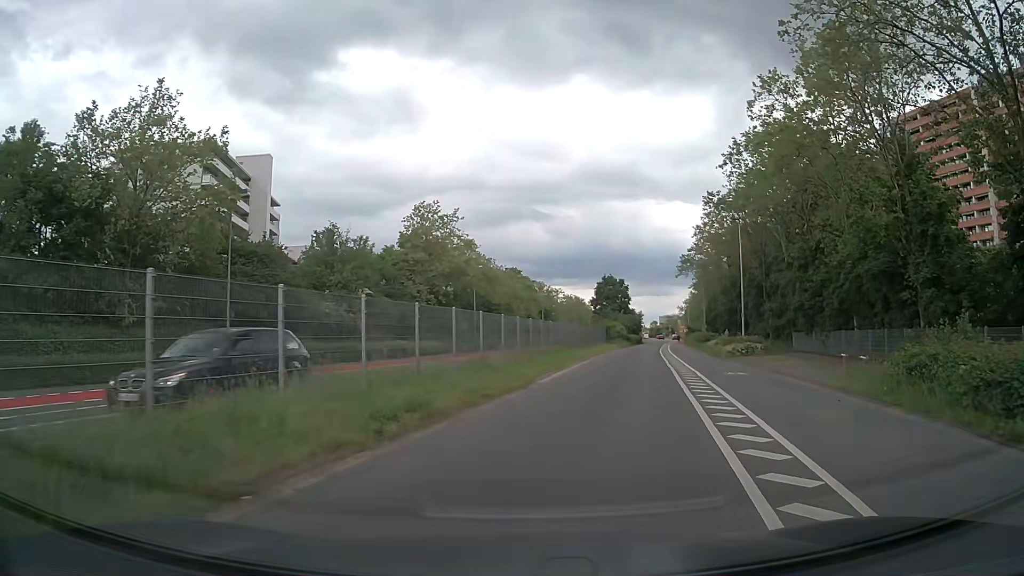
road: secondary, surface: asphalt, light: Day
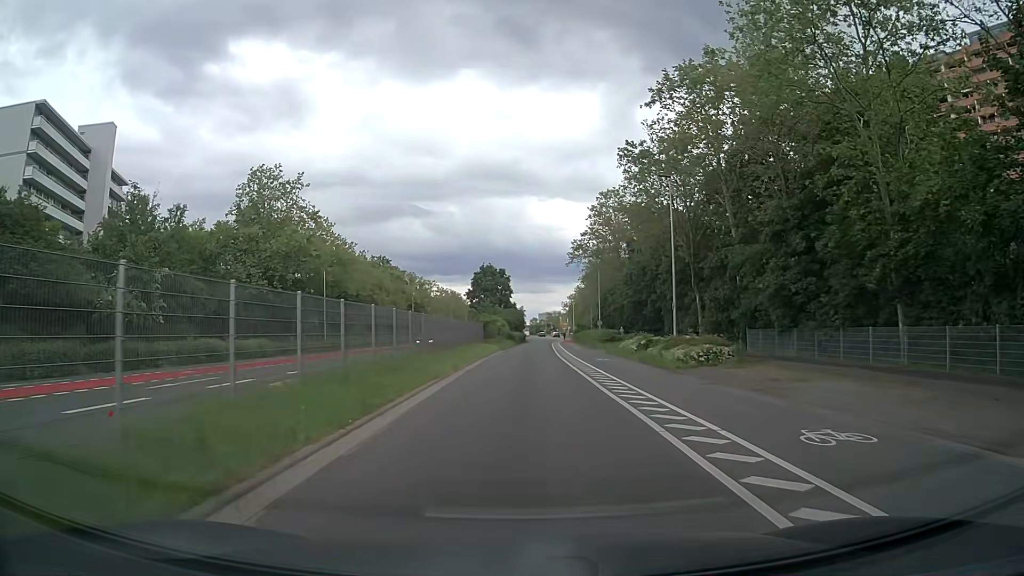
(+1.7, +15.5) m; +10°
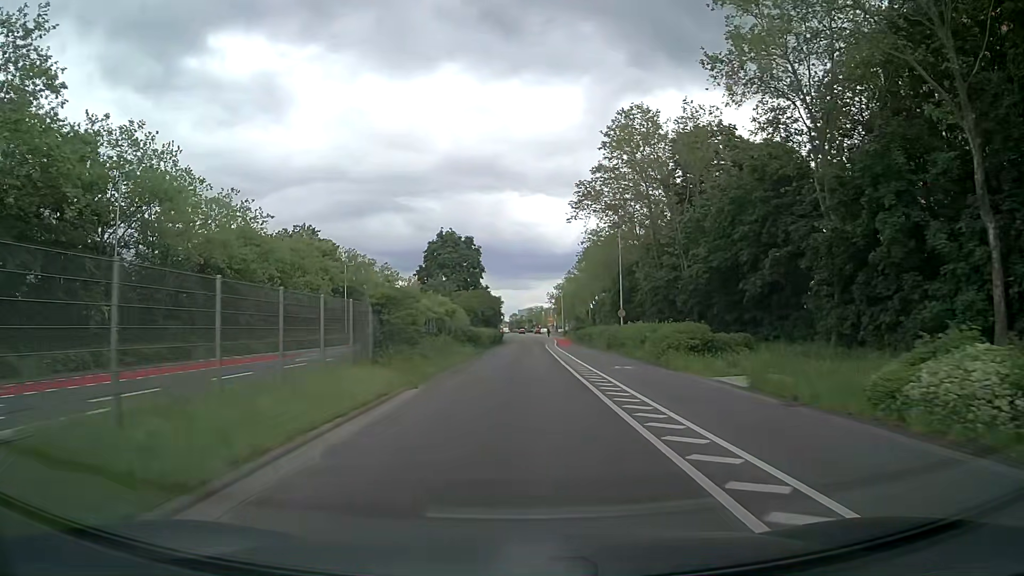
(+0.5, +35.4) m; +2°
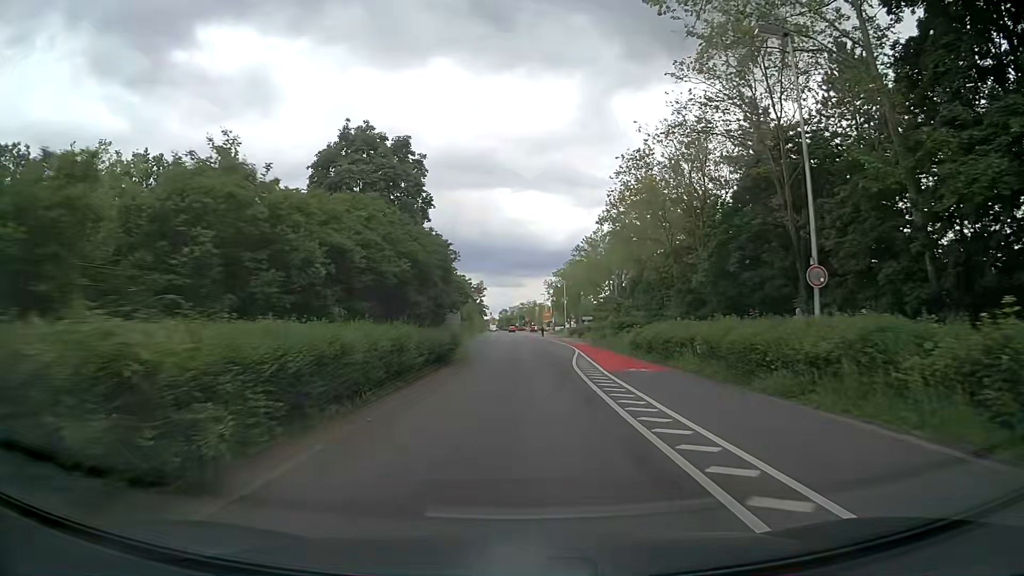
(+0.4, +40.2) m; +1°
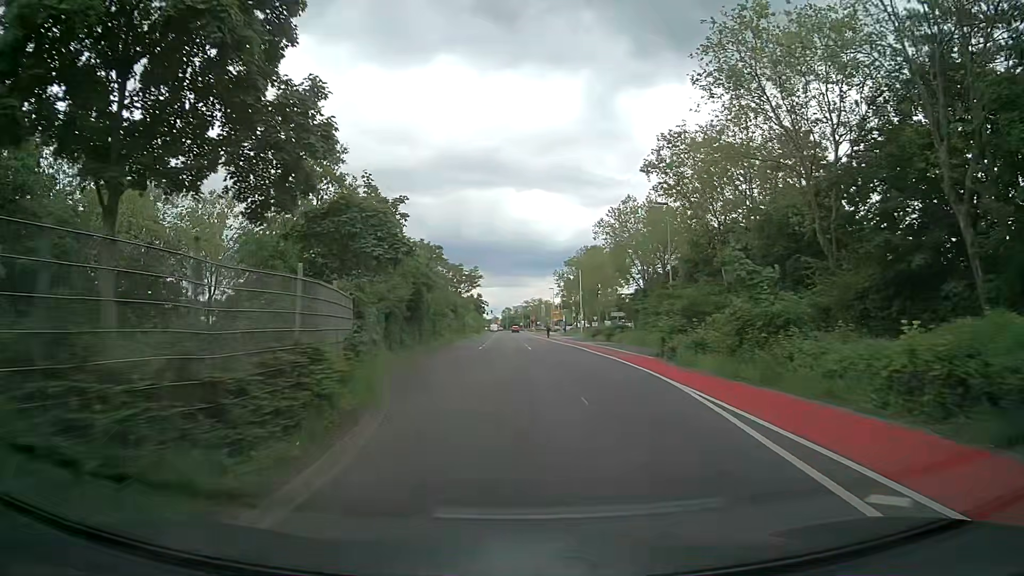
(-0.1, +24.5) m; 0°
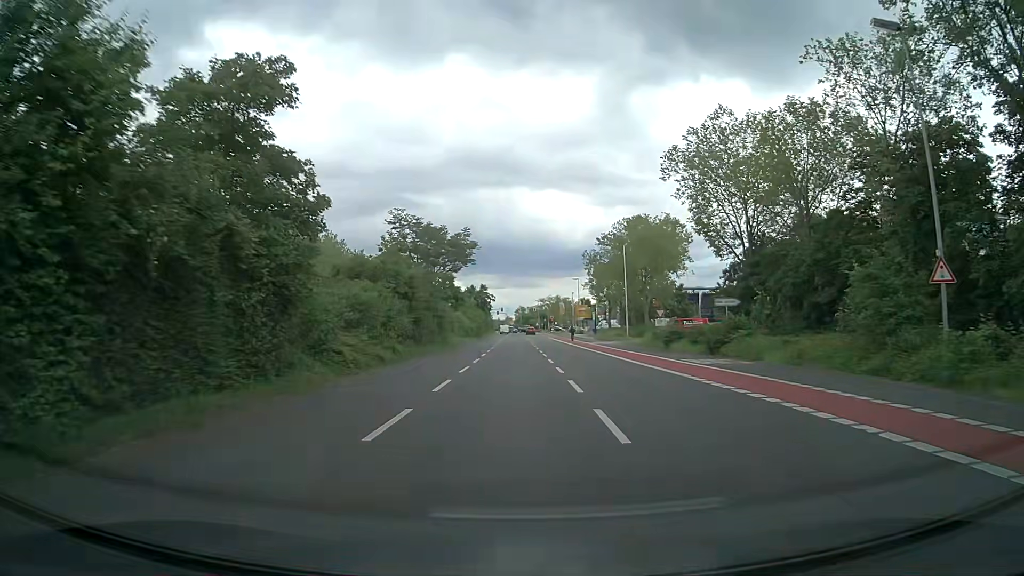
(-0.2, +32.1) m; -1°
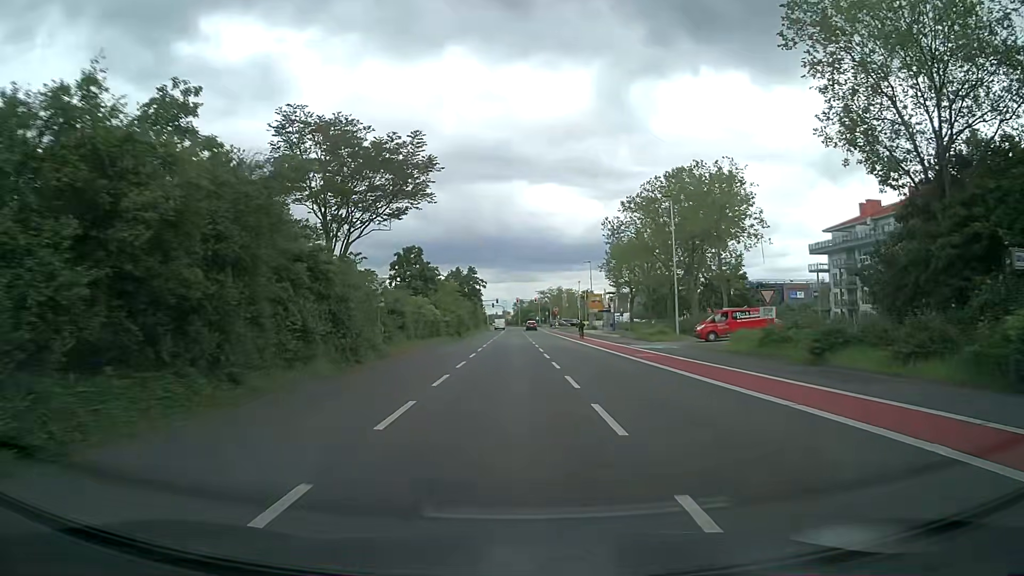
(0.0, +23.6) m; 0°
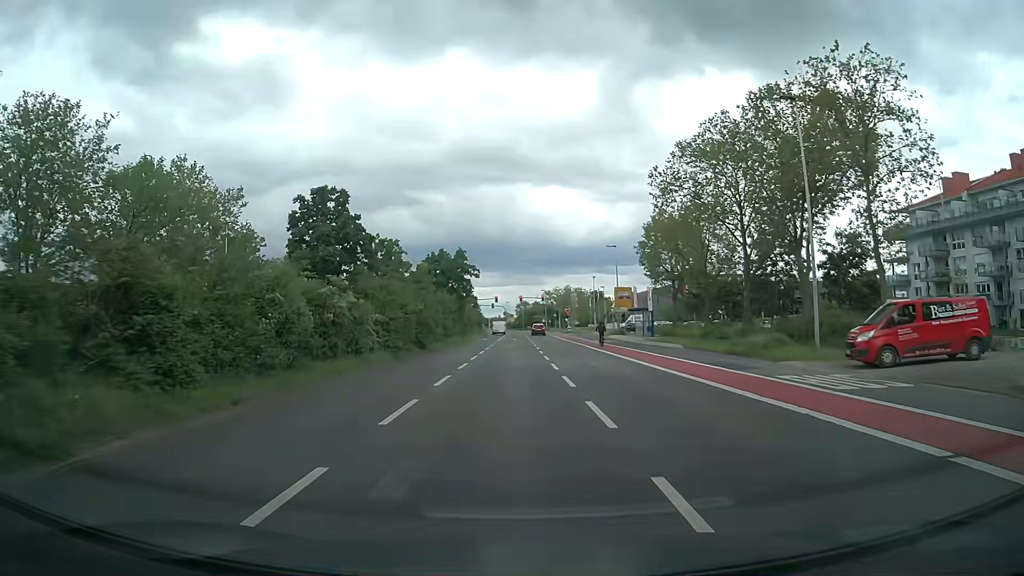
(+0.1, +23.3) m; 0°
